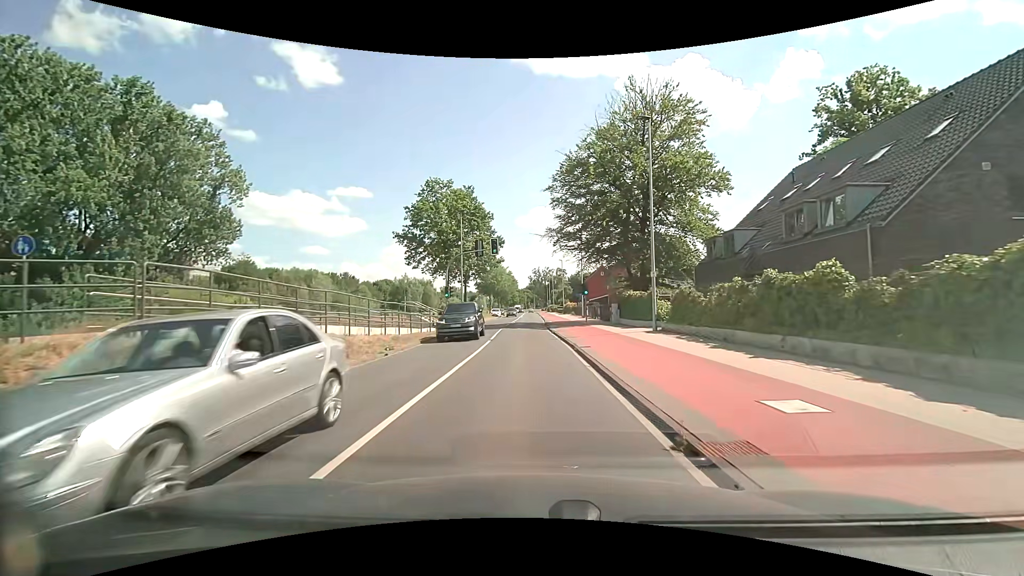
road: secondary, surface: asphalt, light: Day
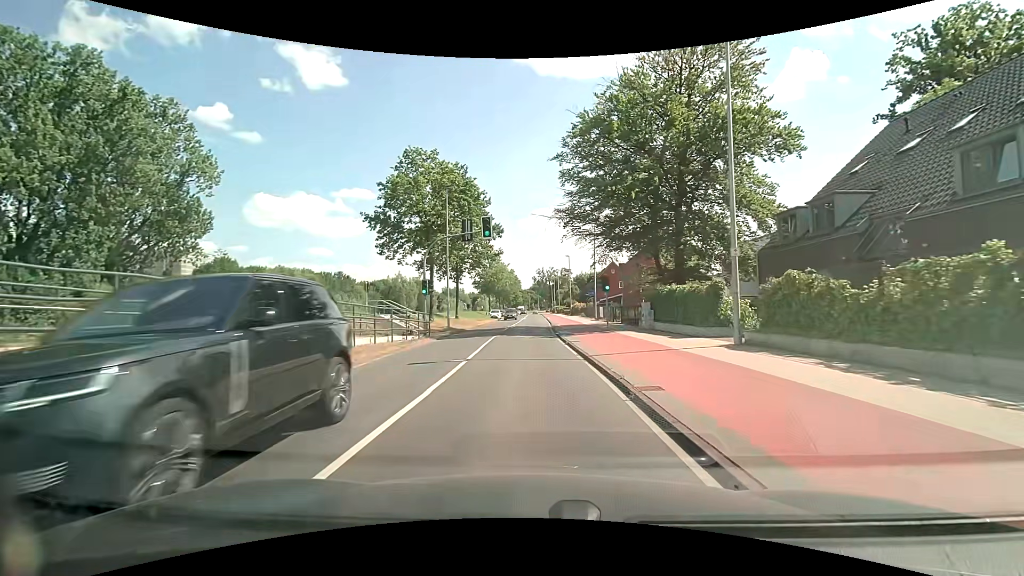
(-0.1, +9.2) m; -1°
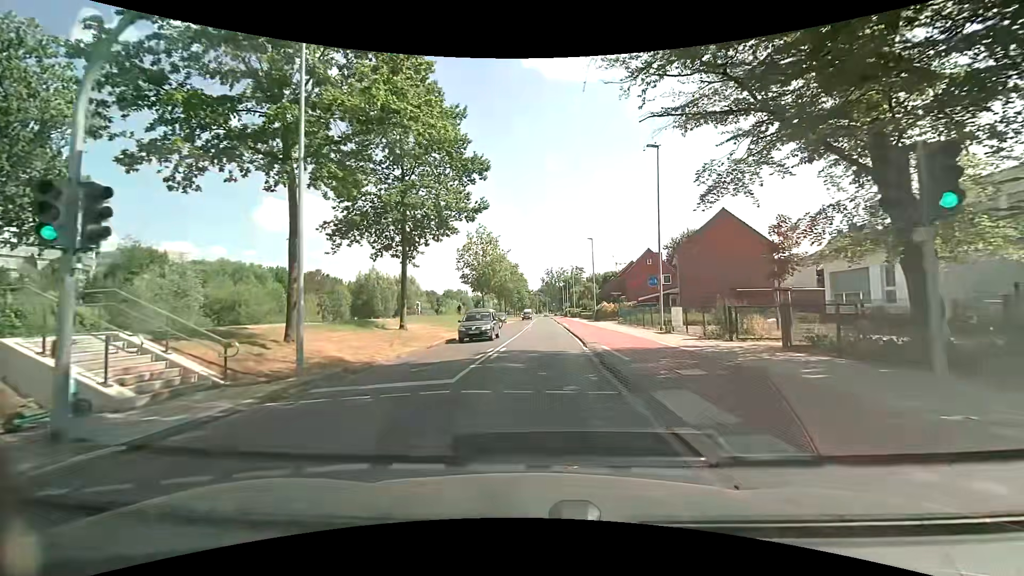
(-0.3, +23.3) m; -1°
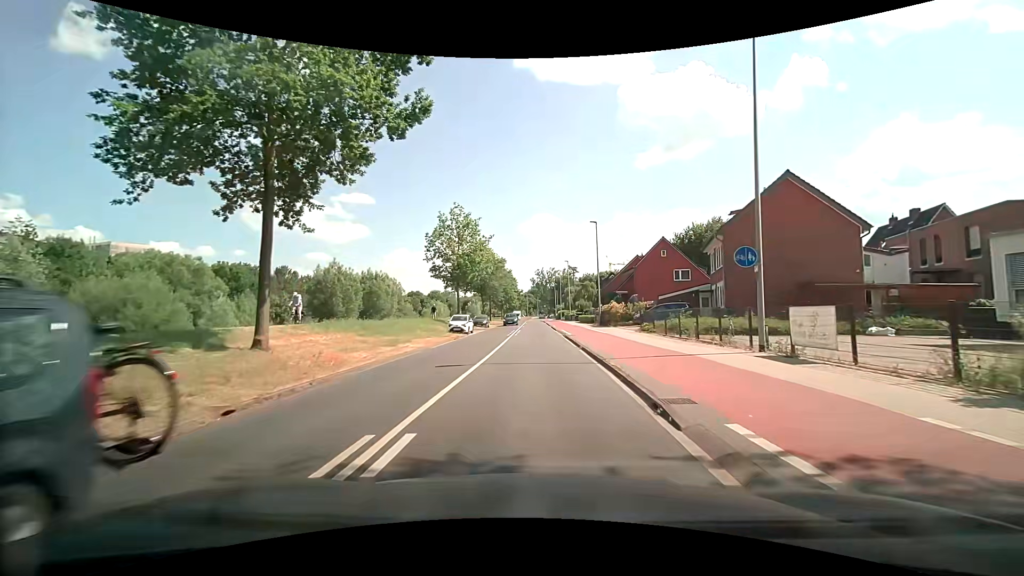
(+0.2, +13.1) m; +1°
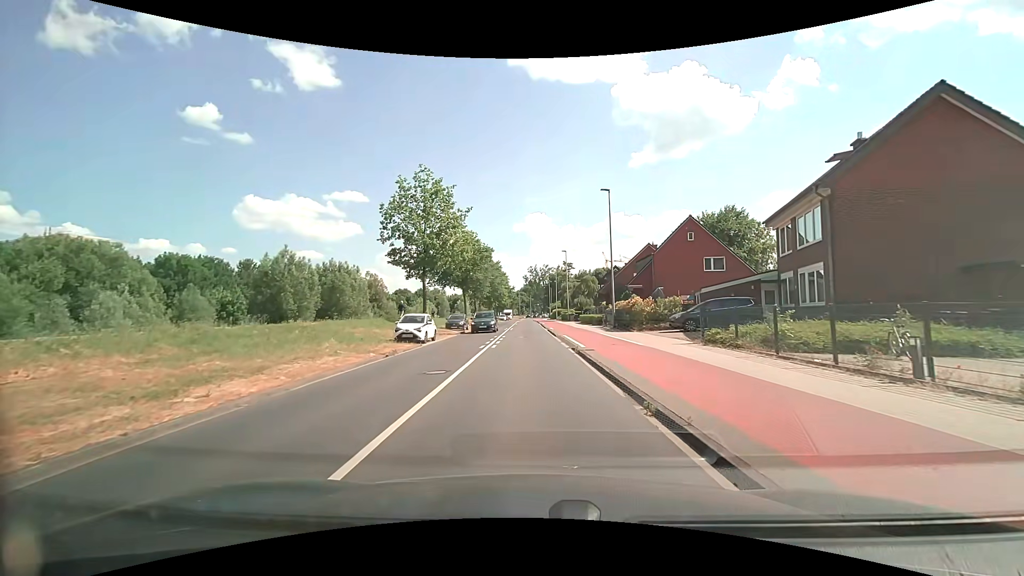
(+0.2, +12.6) m; +1°
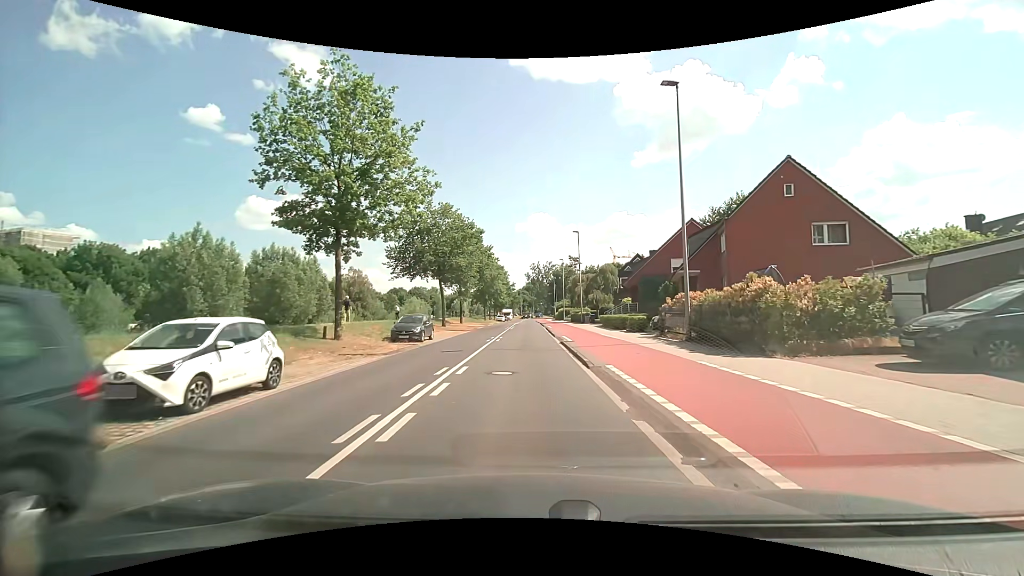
(+0.2, +17.1) m; 0°
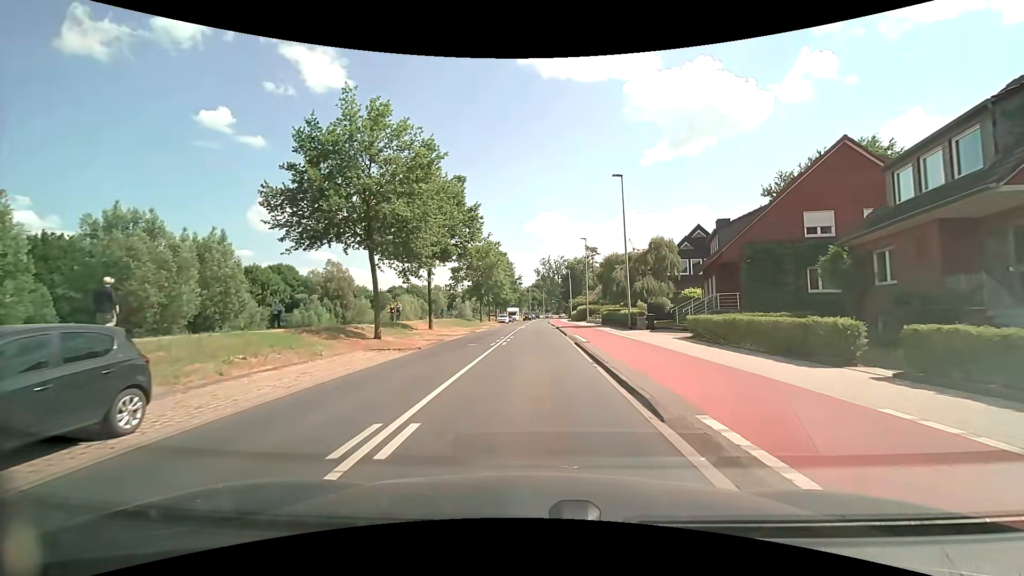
(-0.3, +22.4) m; -1°
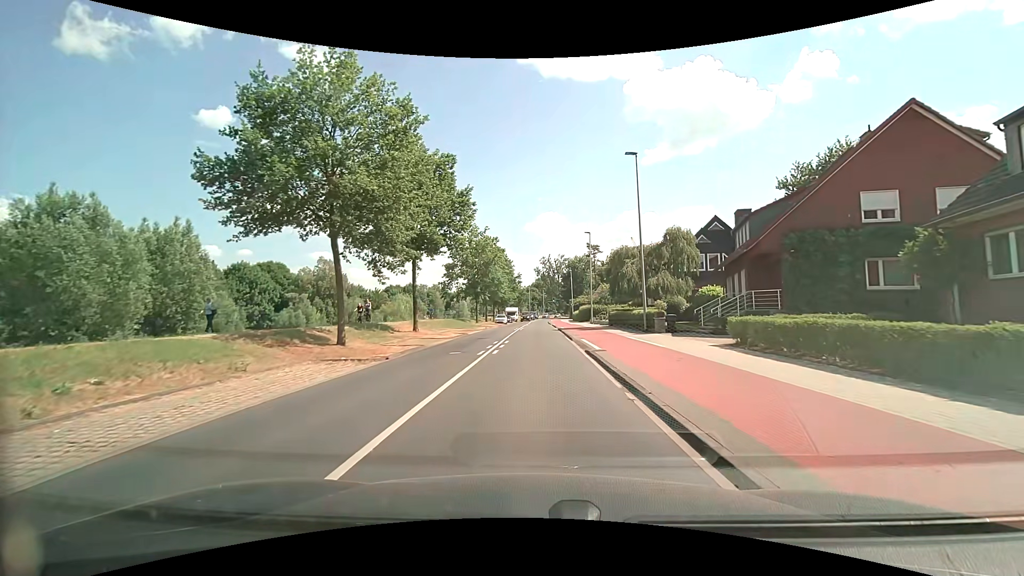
(0.0, +4.6) m; 0°
(0, +10) (0, +20) (0, +30) (0, +40) (+1, +50) (+1, +60) (+1, +70) (+1, +80) (+1, +90) (+1, +100) m
